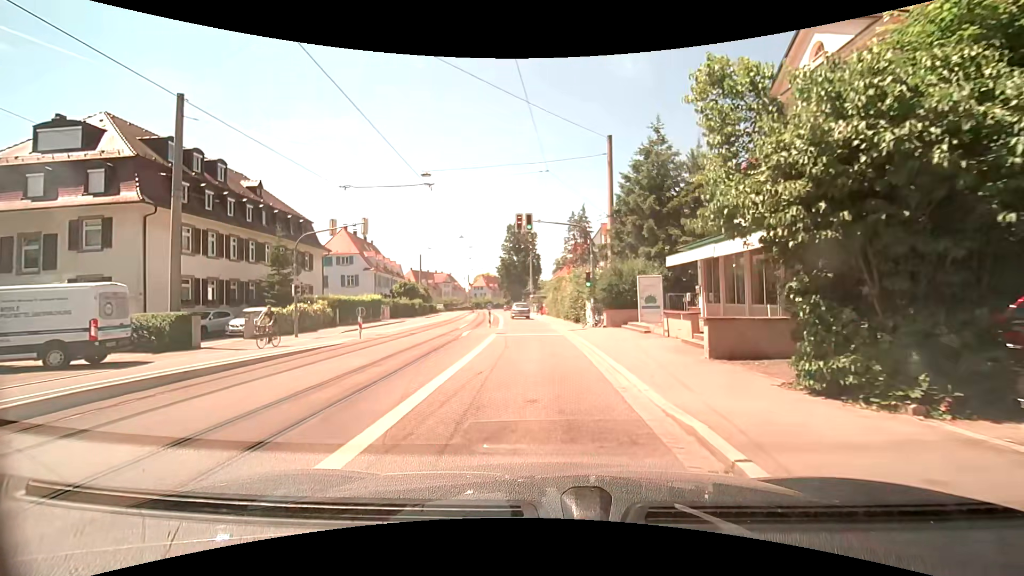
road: tertiary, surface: asphalt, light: Day
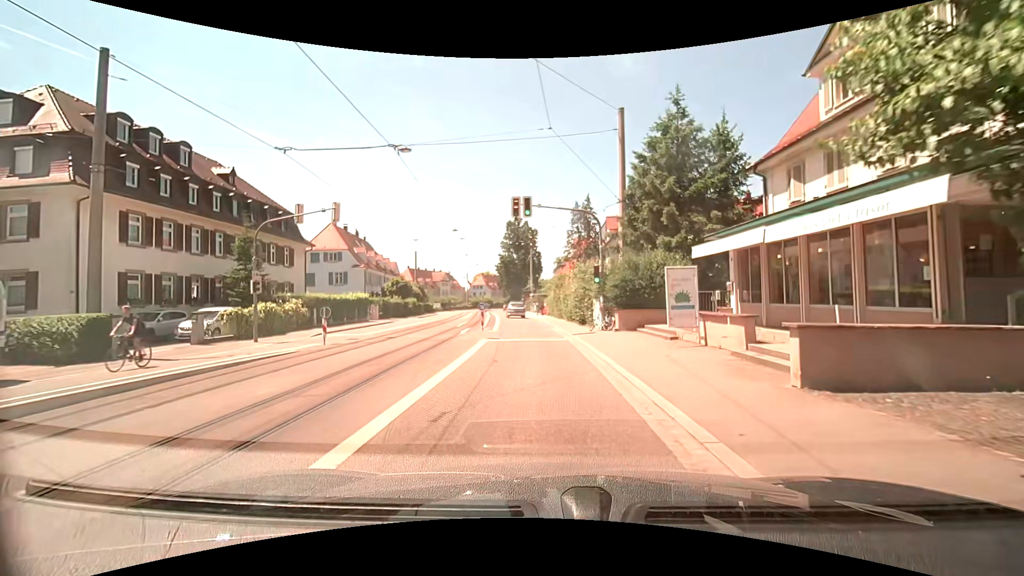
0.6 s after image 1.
(0.0, +4.0) m; 0°
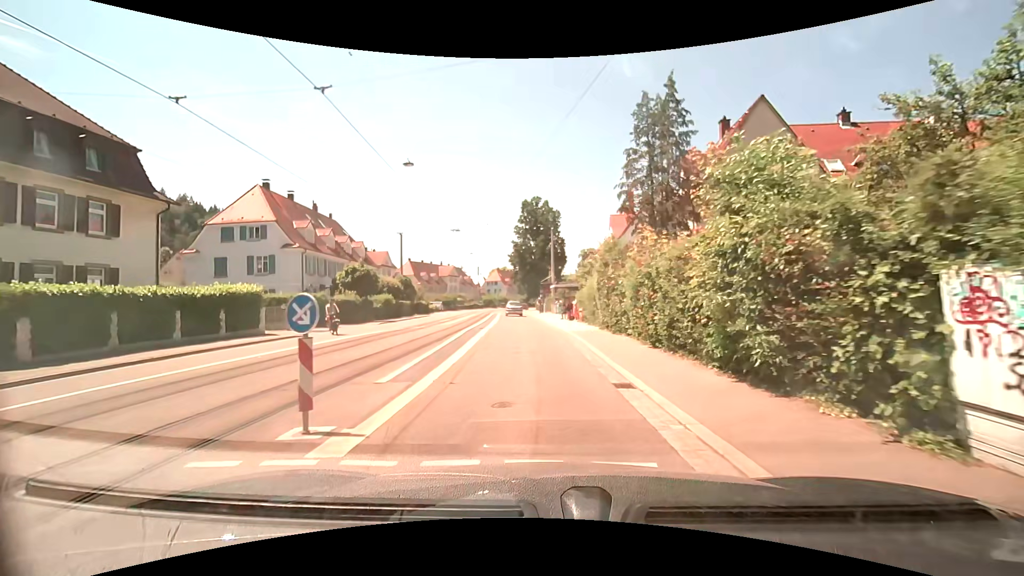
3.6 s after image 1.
(-0.4, +21.4) m; -2°
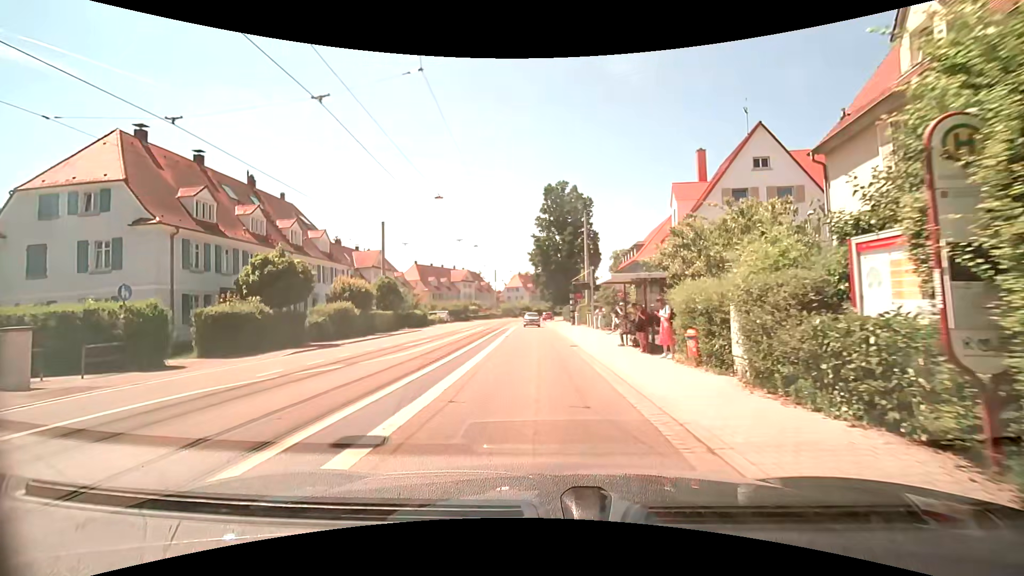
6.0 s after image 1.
(-0.4, +17.7) m; -3°
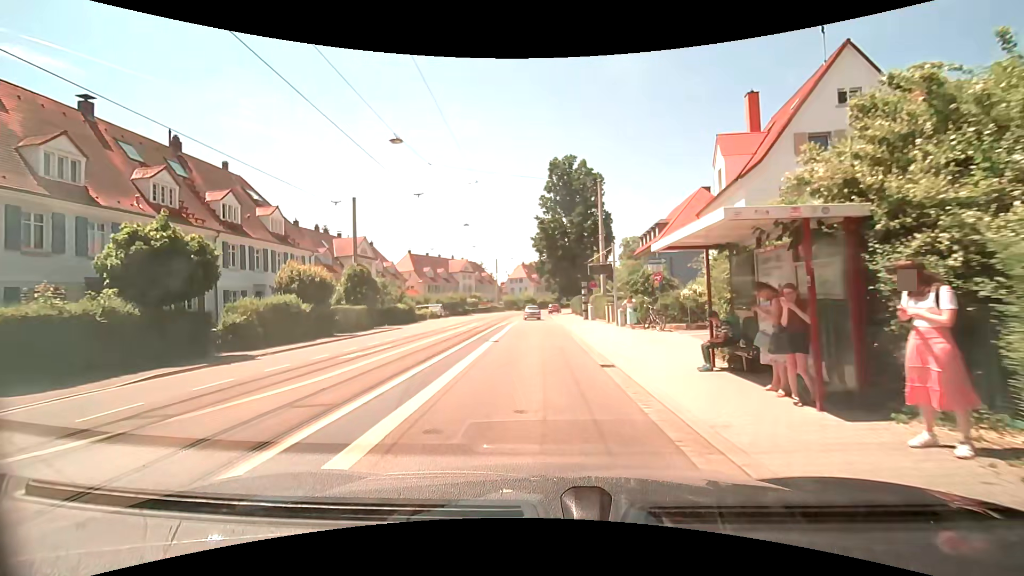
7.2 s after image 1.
(0.0, +8.9) m; -1°
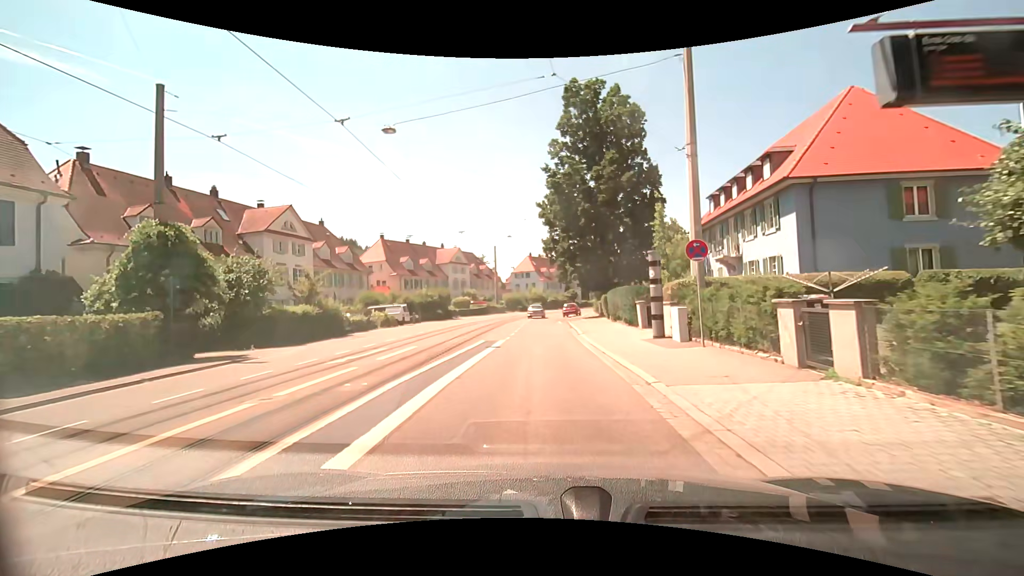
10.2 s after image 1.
(-0.1, +22.6) m; 0°
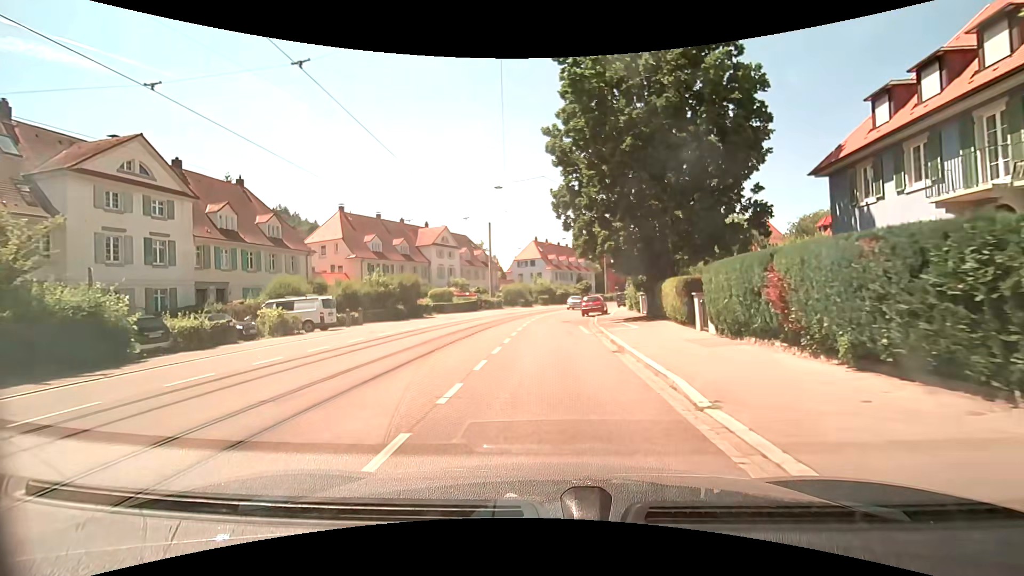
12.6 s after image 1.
(-0.4, +18.2) m; -2°
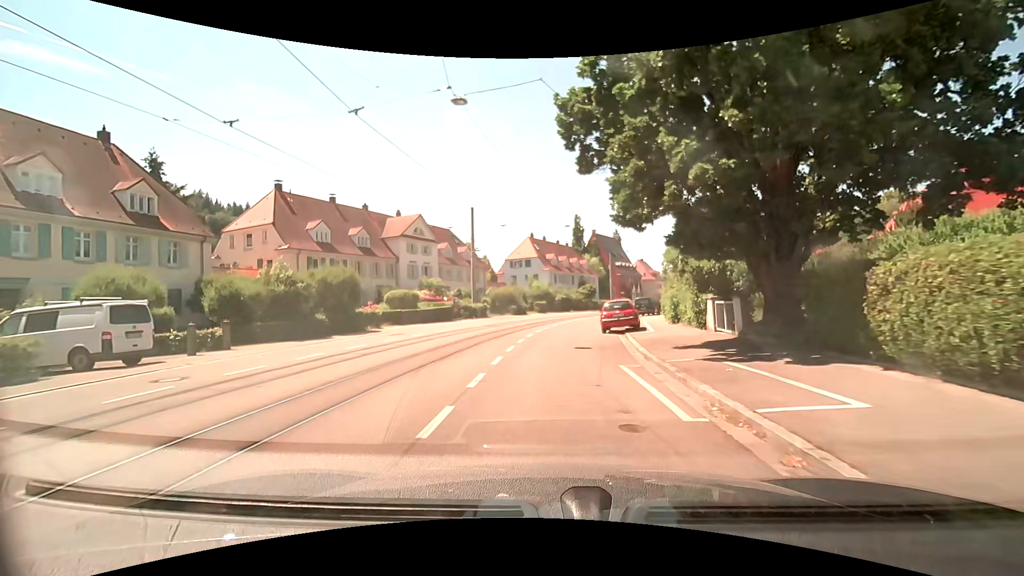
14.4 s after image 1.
(0.0, +13.7) m; 0°
(0, +10) (0, +20) (+2, +30) (+4, +40) (+6, +49) (+9, +59) (+13, +68) (+17, +77) (+21, +86) (+25, +96) m
